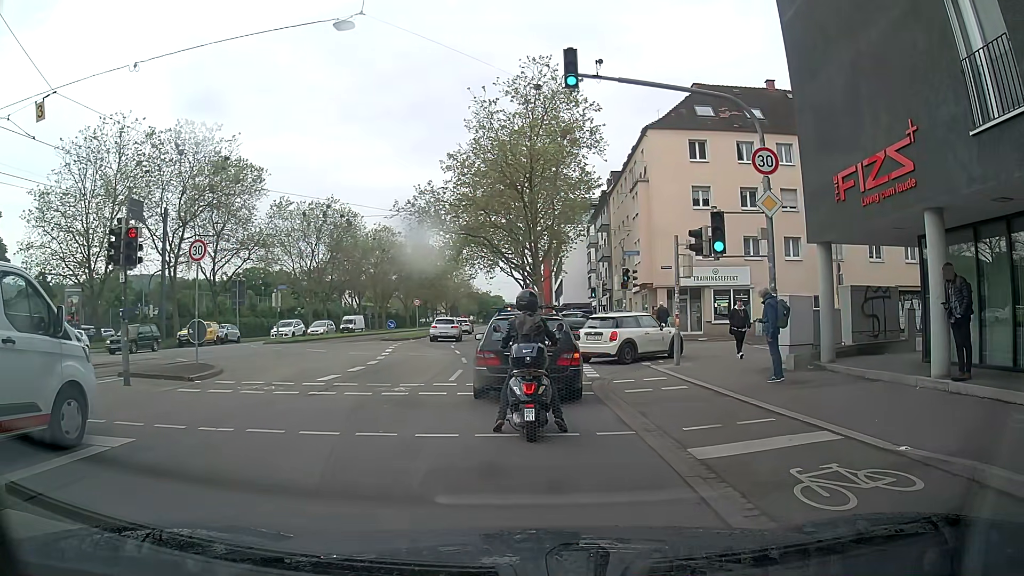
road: primary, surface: asphalt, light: Day
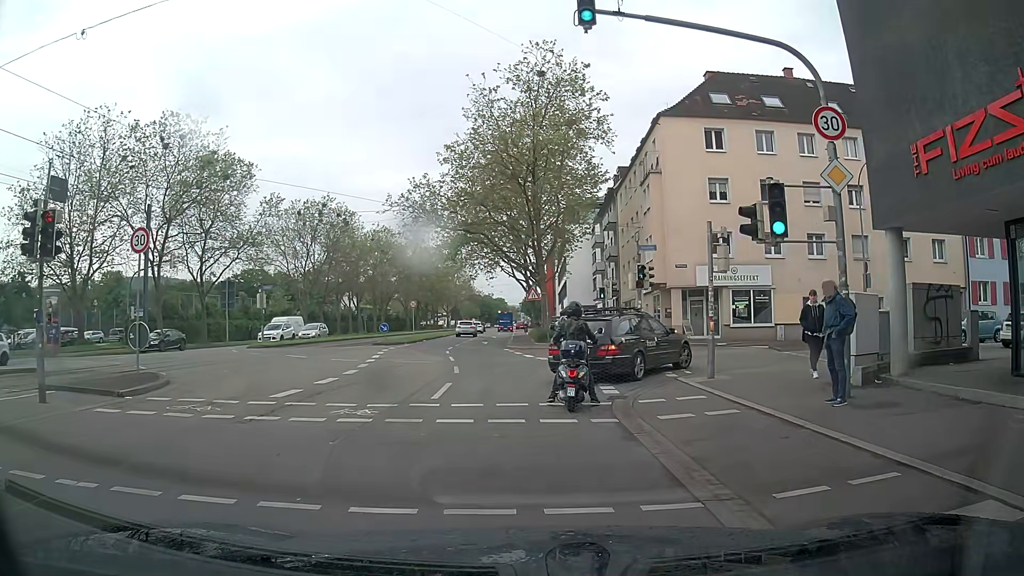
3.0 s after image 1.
(+0.1, +3.3) m; 0°
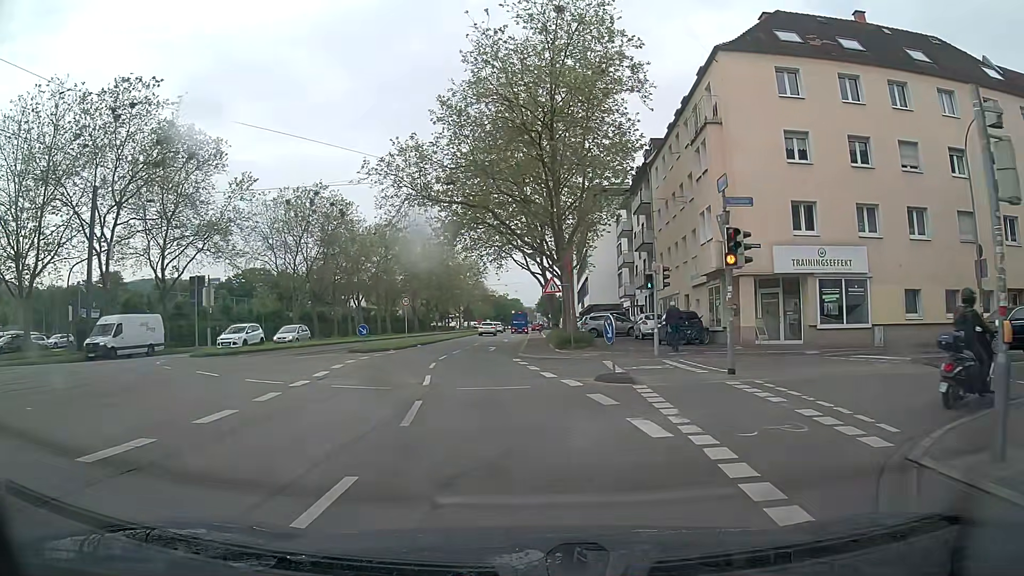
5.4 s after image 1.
(-0.1, +9.6) m; -2°
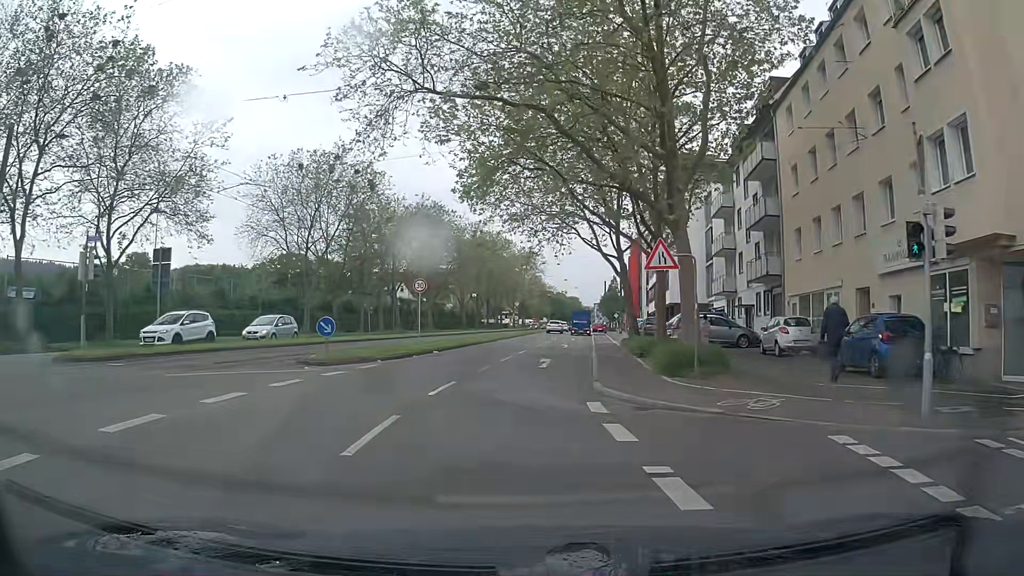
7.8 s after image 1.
(-0.6, +14.5) m; -5°
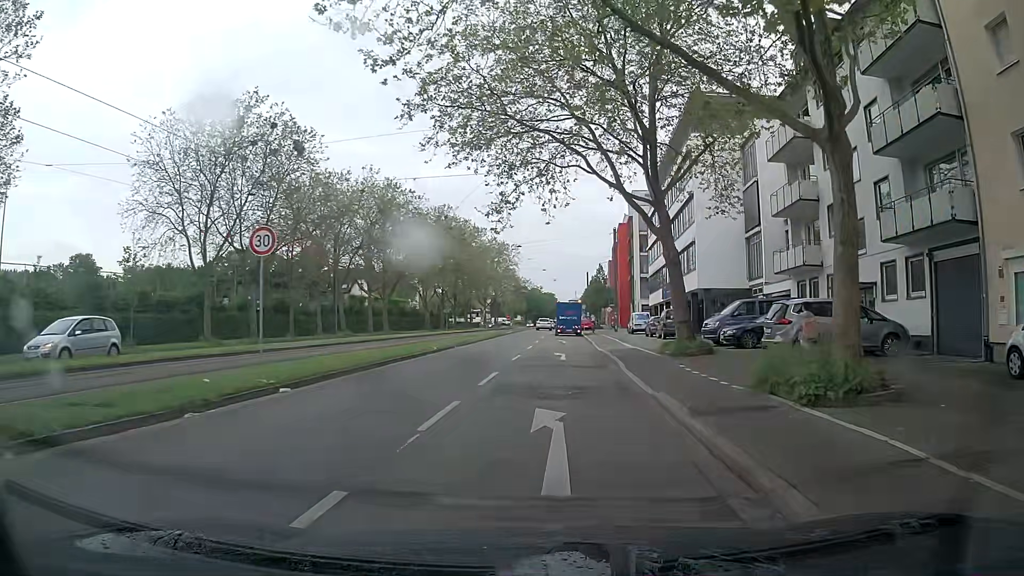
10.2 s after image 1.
(-0.4, +16.5) m; +1°
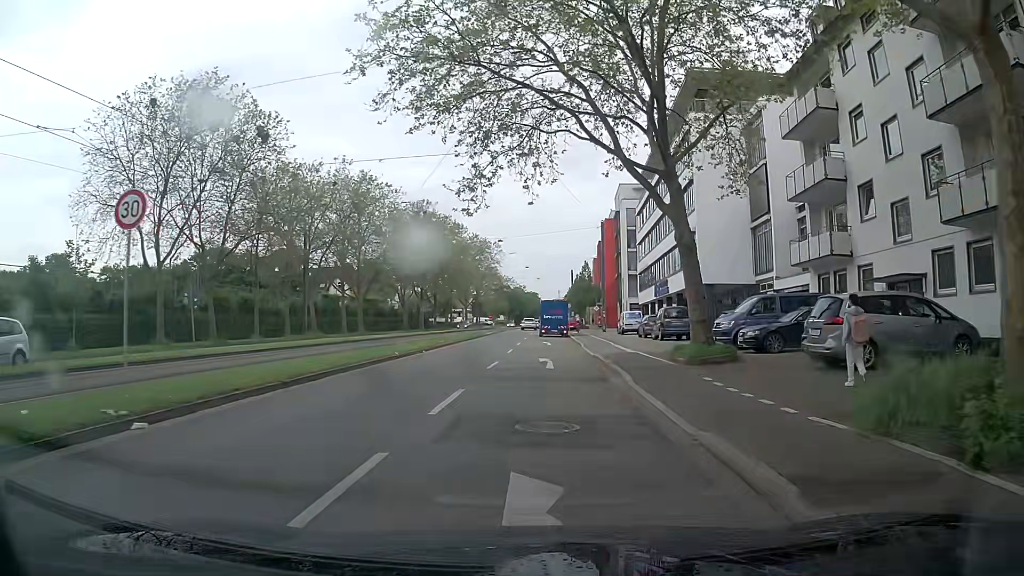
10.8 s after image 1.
(+0.1, +4.4) m; 0°
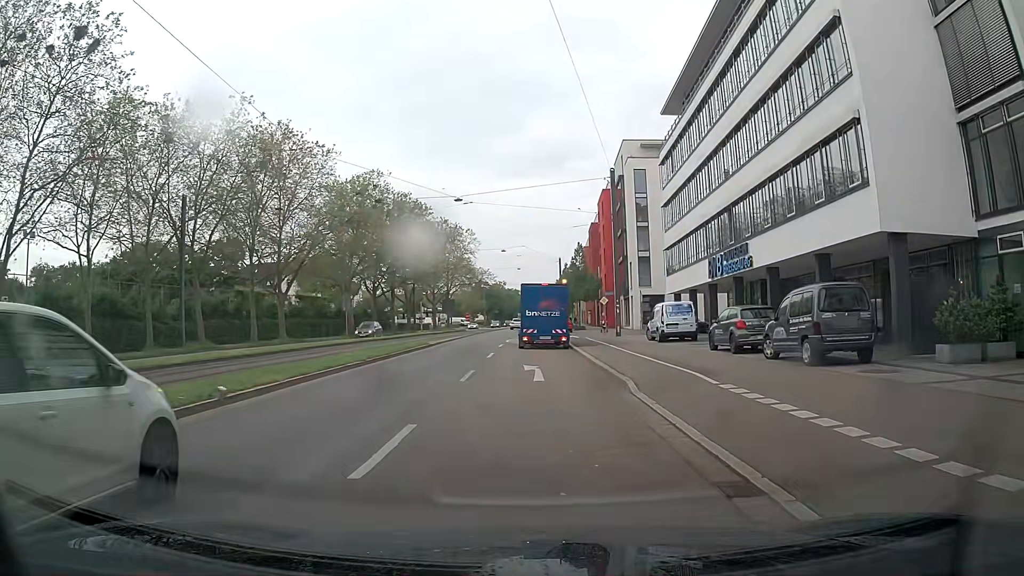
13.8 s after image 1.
(+0.9, +21.7) m; +2°
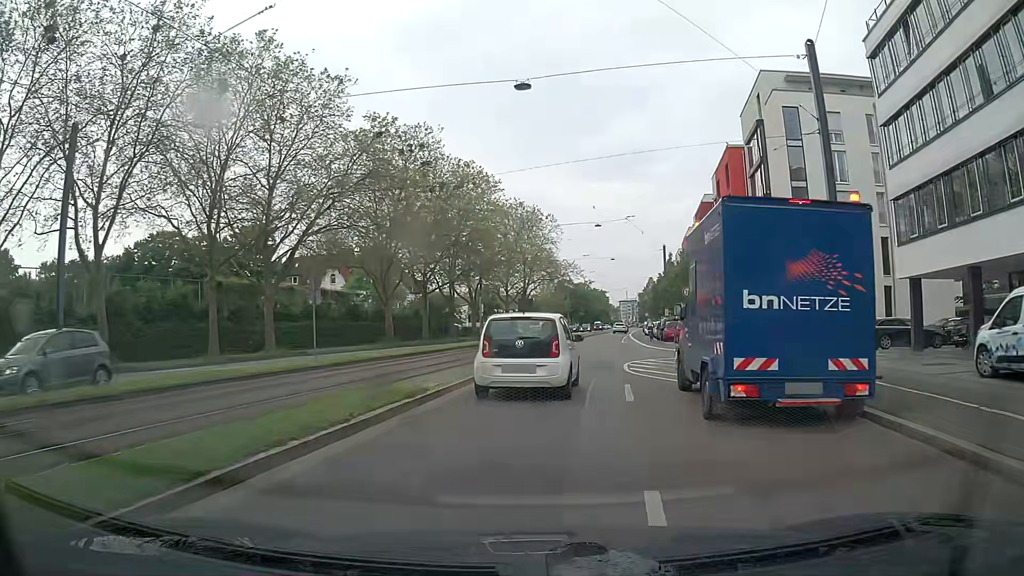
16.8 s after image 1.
(-1.6, +21.4) m; -6°
(0, +10) (+1, +20) (+2, +30) (+3, +40) (+4, +50) (+5, +60) (+7, +70) (+8, +79) (+10, +89) (+11, +99) m
